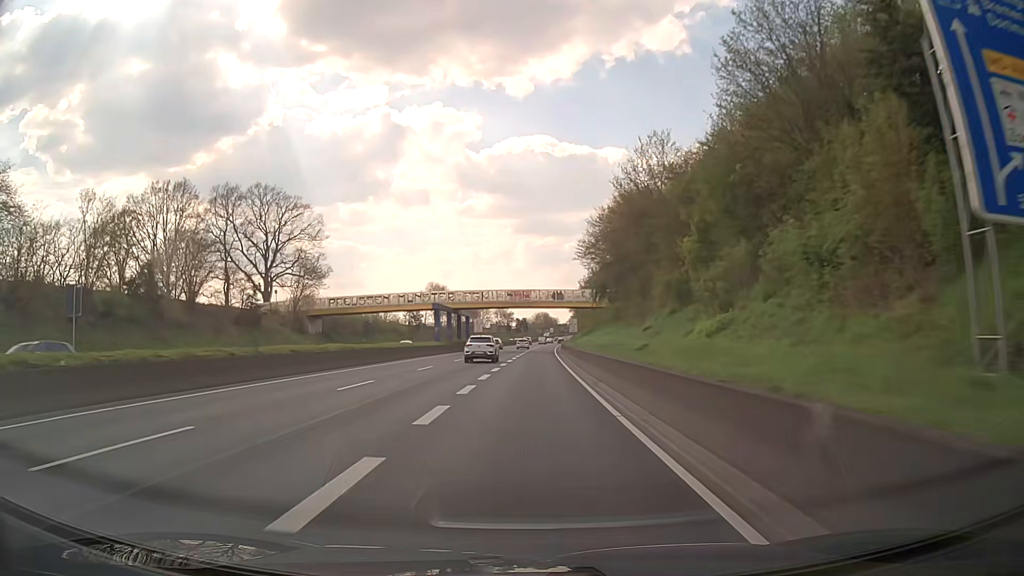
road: trunk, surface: asphalt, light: Day
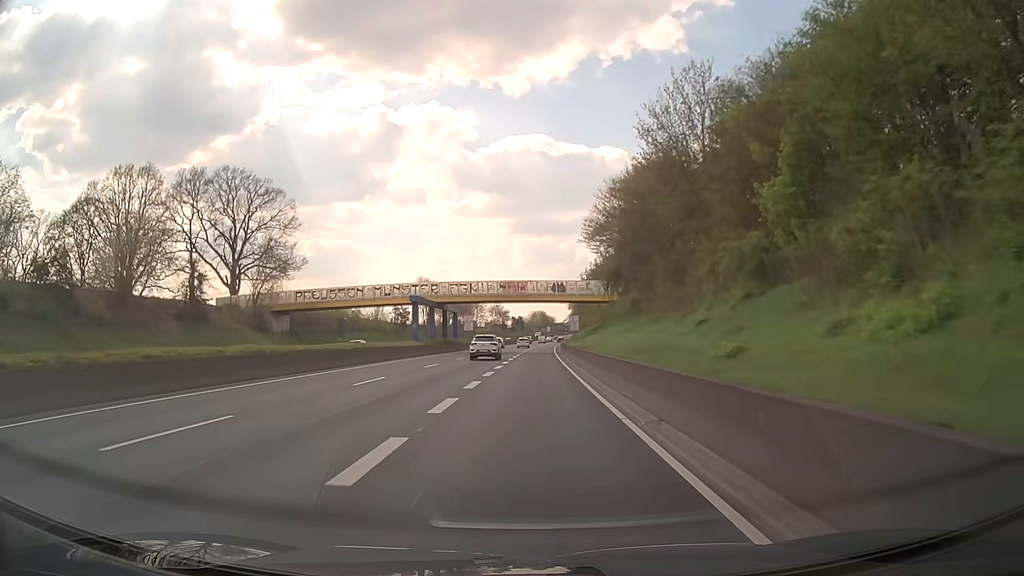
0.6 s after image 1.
(0.0, +10.7) m; 0°
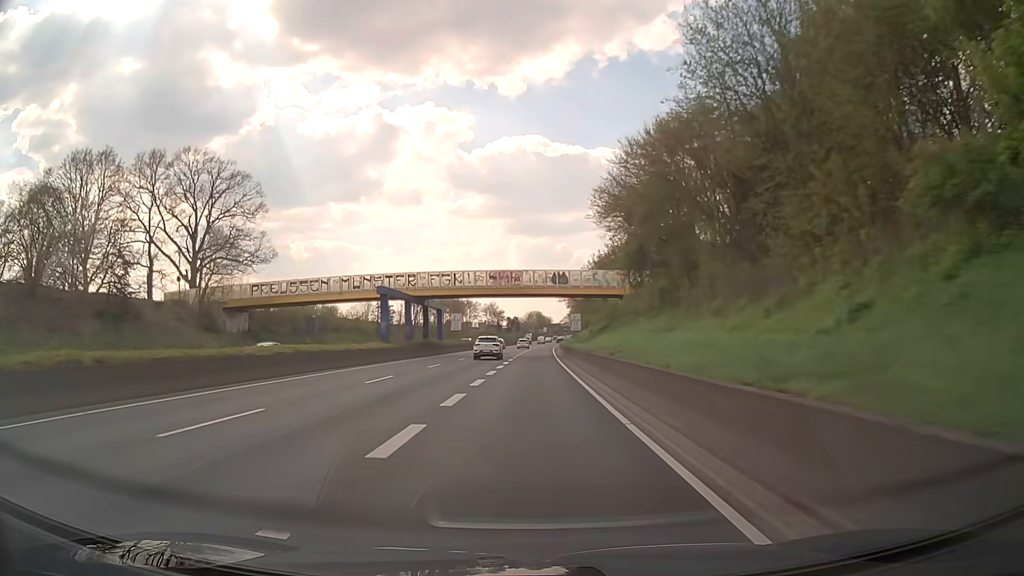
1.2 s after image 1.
(+0.1, +10.7) m; +1°
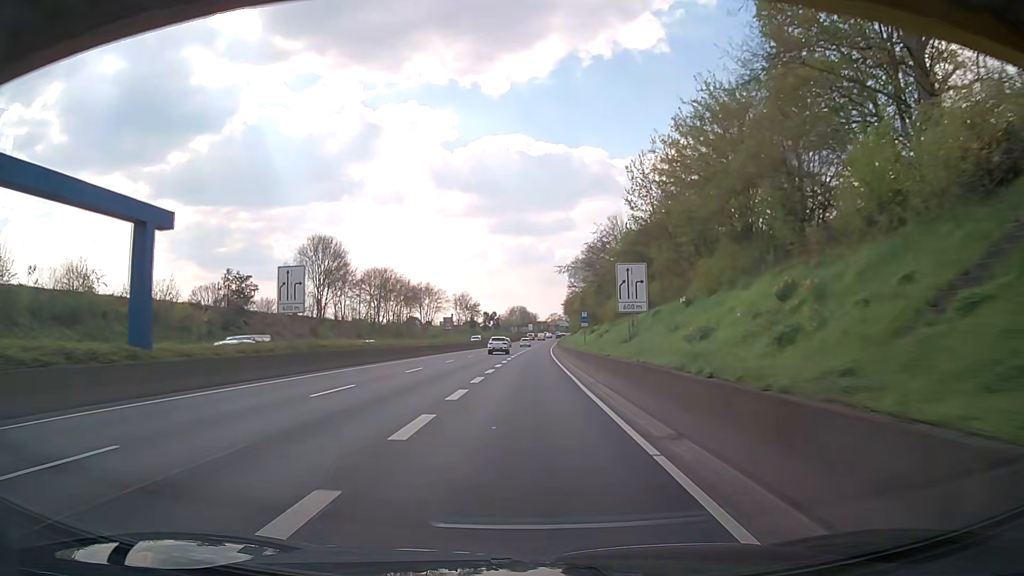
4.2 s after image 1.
(+0.7, +53.4) m; +1°
